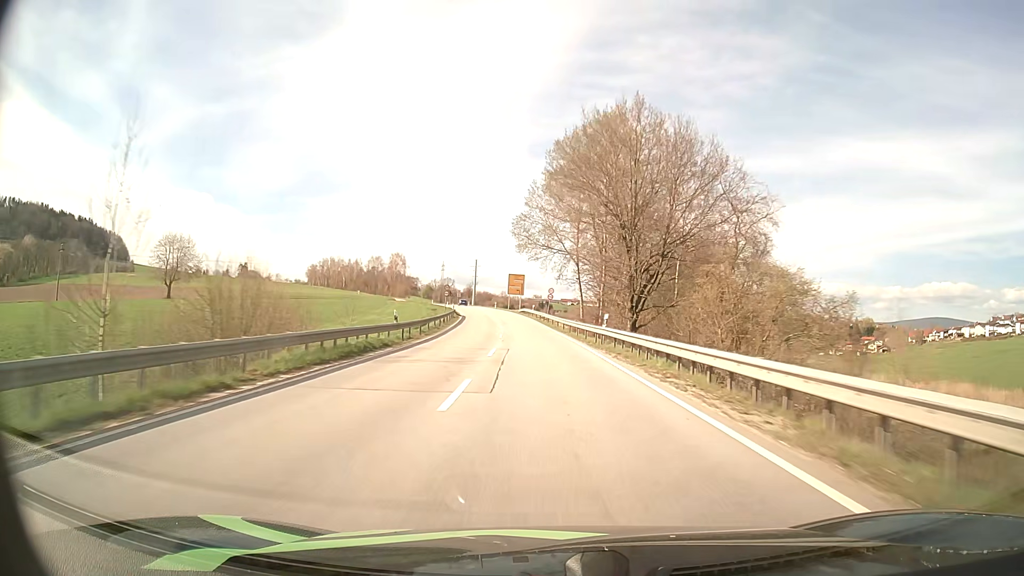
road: secondary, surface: asphalt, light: Day
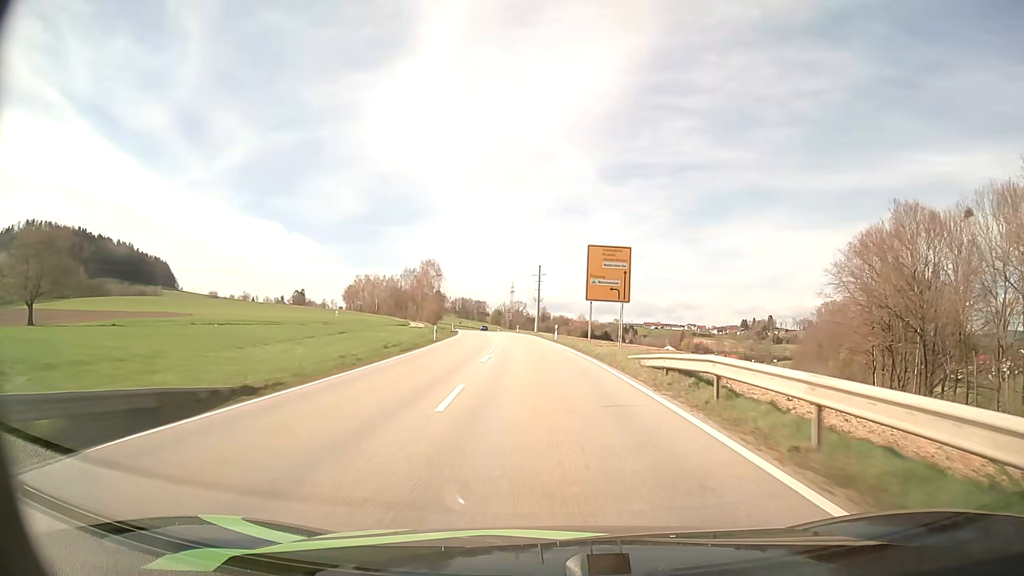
(-4.2, +70.9) m; -7°
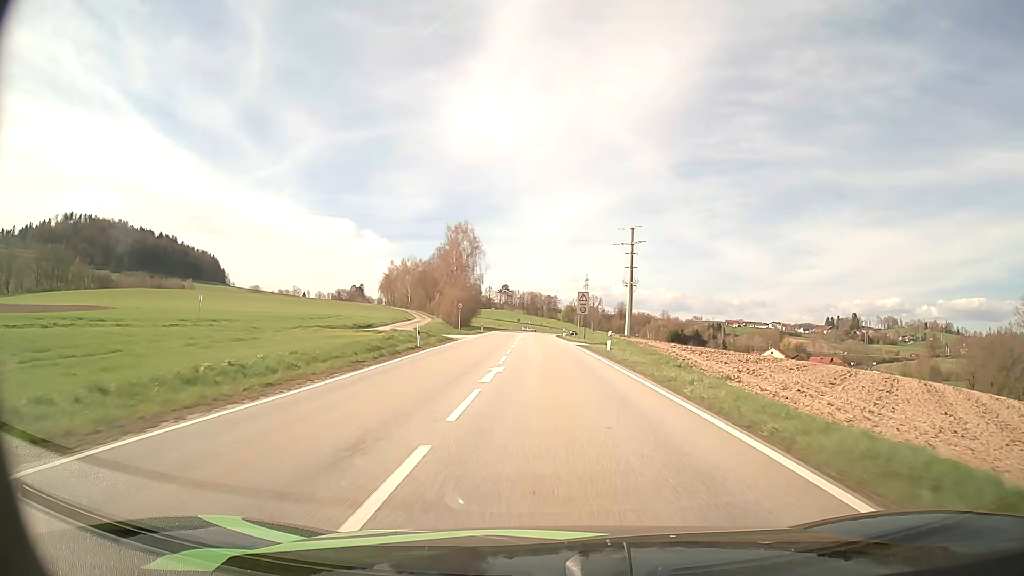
(-3.3, +60.5) m; -6°
(0, +10) (0, +20) (-1, +30) (-1, +40) (-1, +50) (-1, +60) (-1, +70) (-1, +80) (-1, +90) (-1, +100) m
